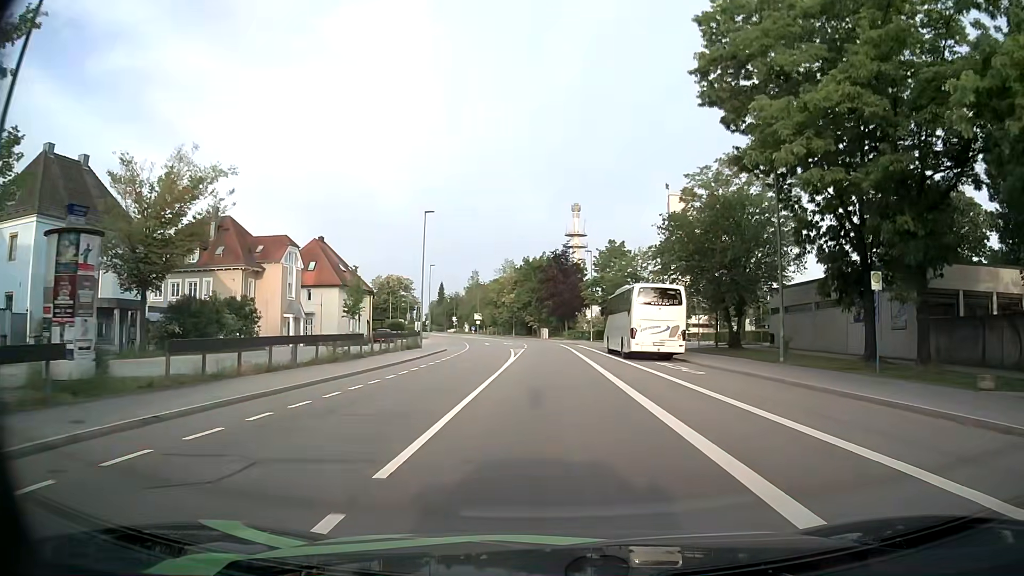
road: tertiary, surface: asphalt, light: Day
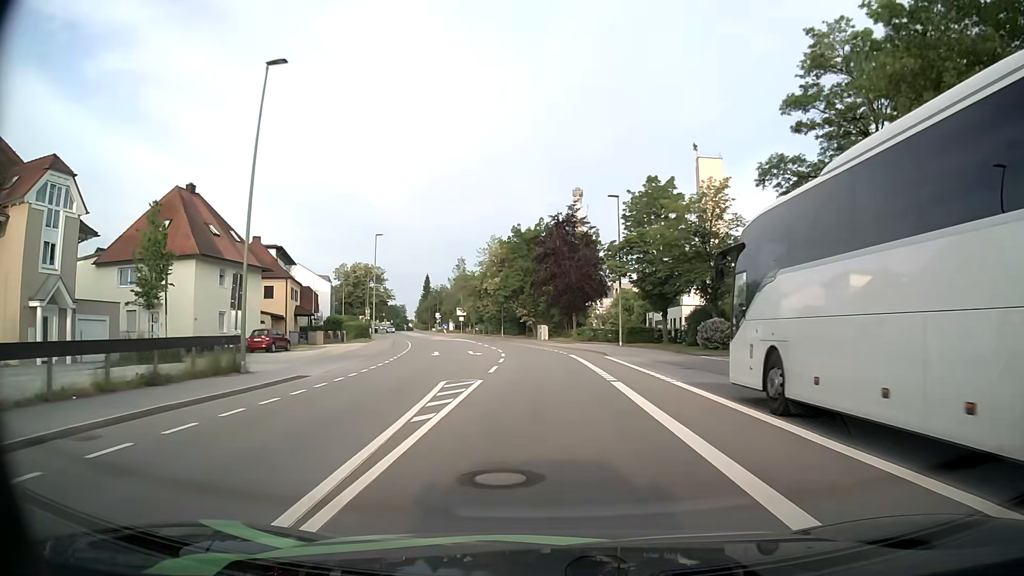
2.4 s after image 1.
(0.0, +30.4) m; 0°
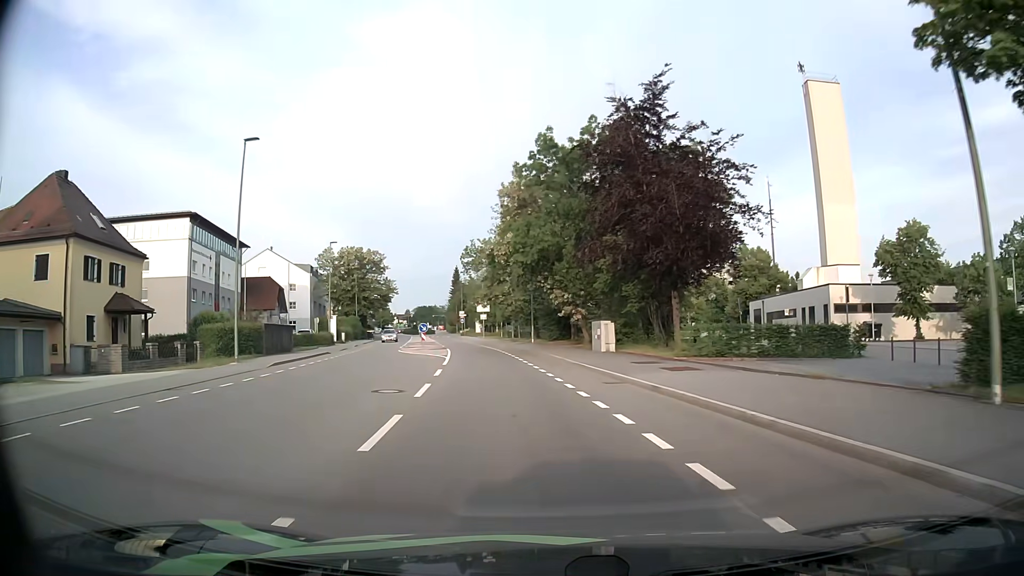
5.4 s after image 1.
(-0.5, +36.5) m; -4°
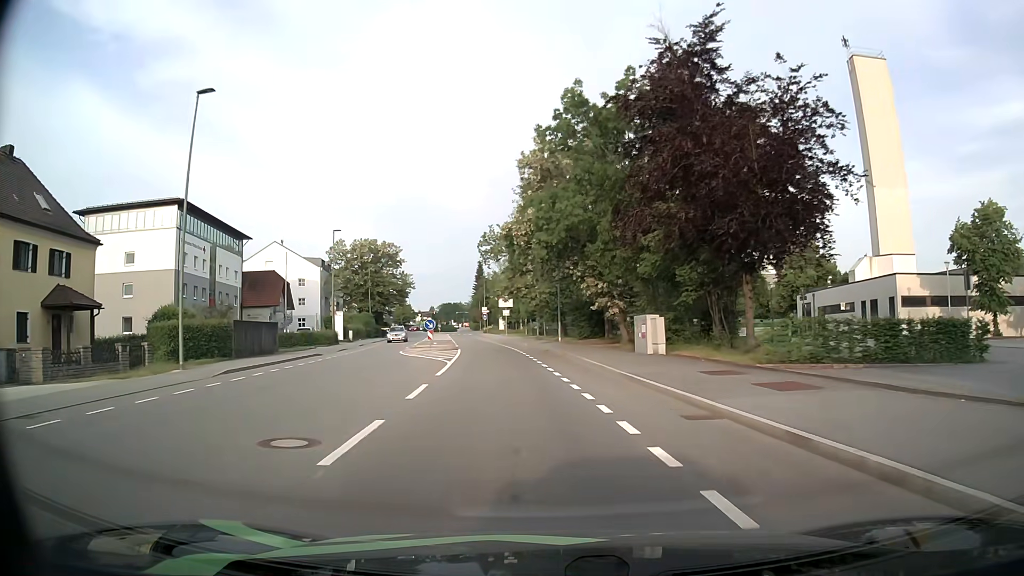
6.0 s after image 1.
(-0.1, +7.1) m; -2°
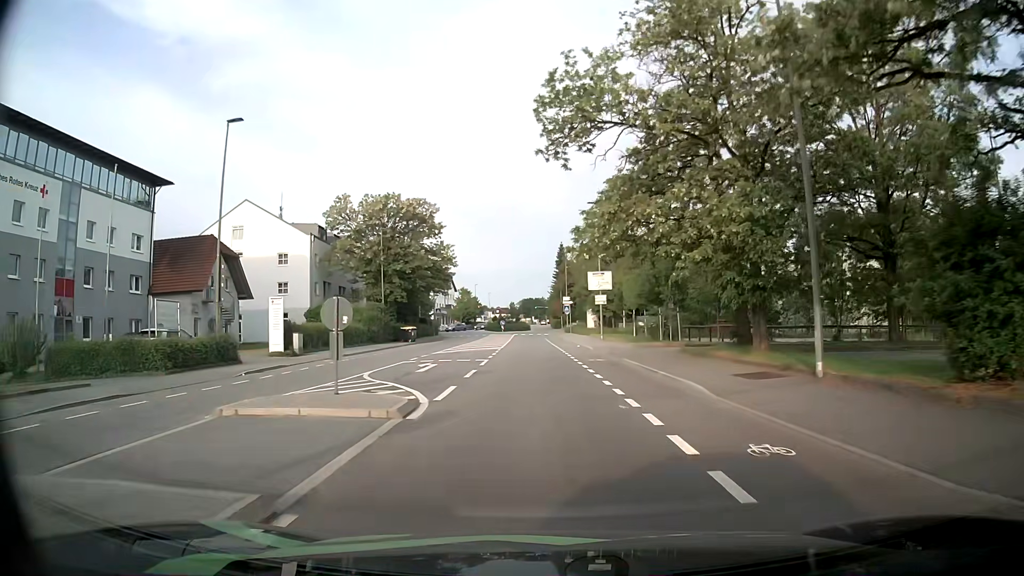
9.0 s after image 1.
(-3.1, +35.4) m; -8°
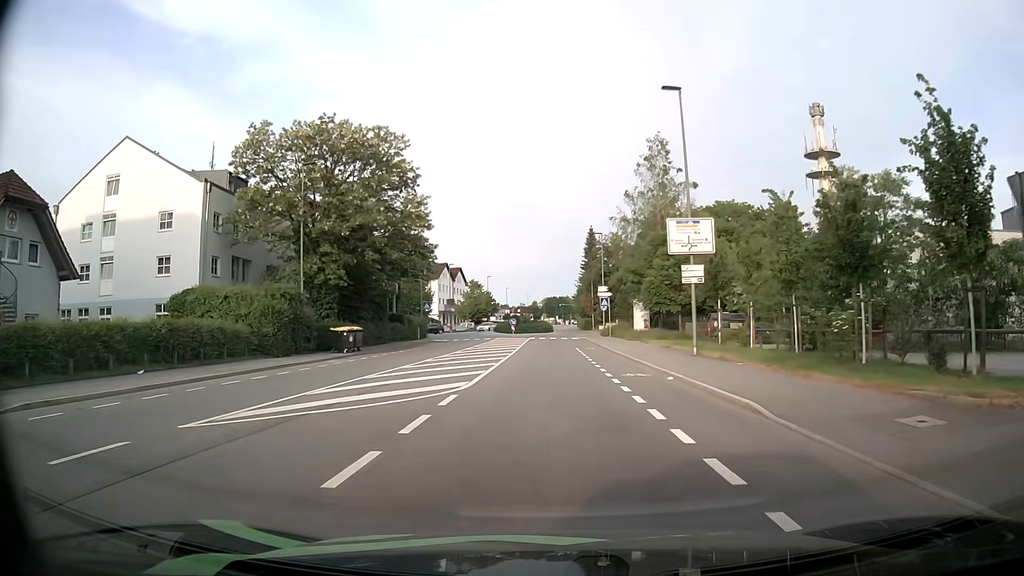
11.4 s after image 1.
(-0.5, +25.4) m; -2°
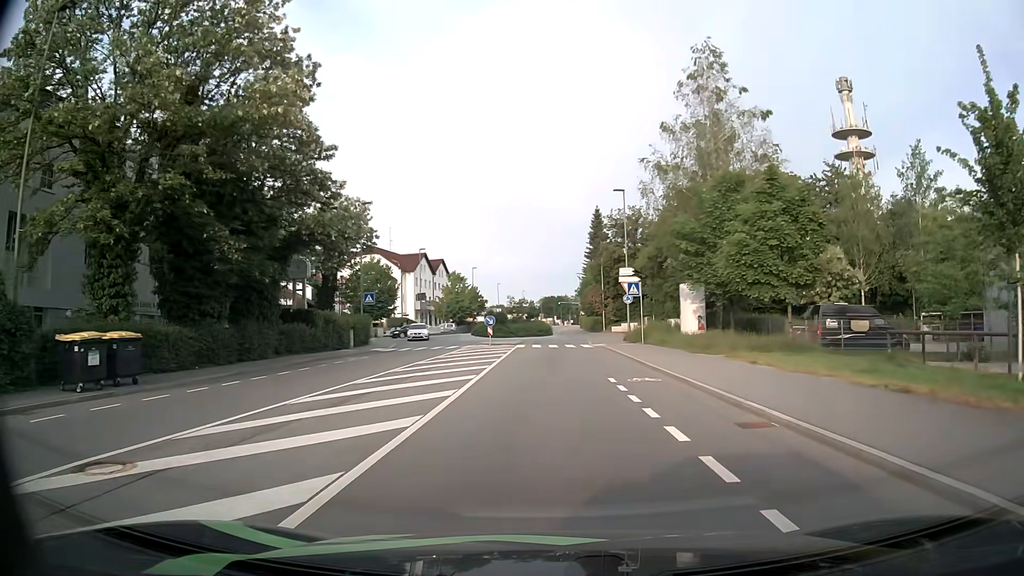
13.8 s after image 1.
(0.0, +21.8) m; 0°
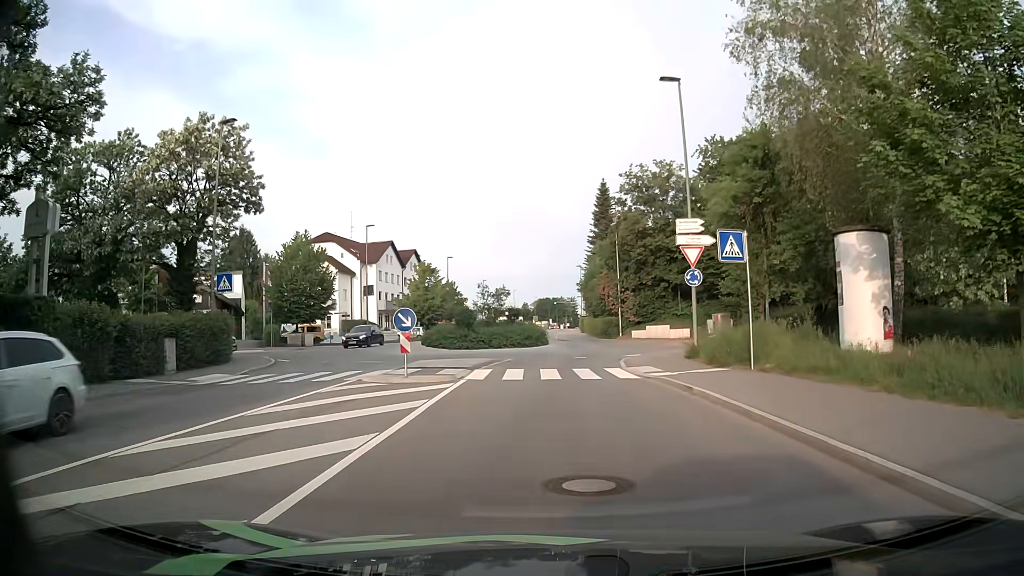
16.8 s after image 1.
(+0.1, +21.5) m; 0°
